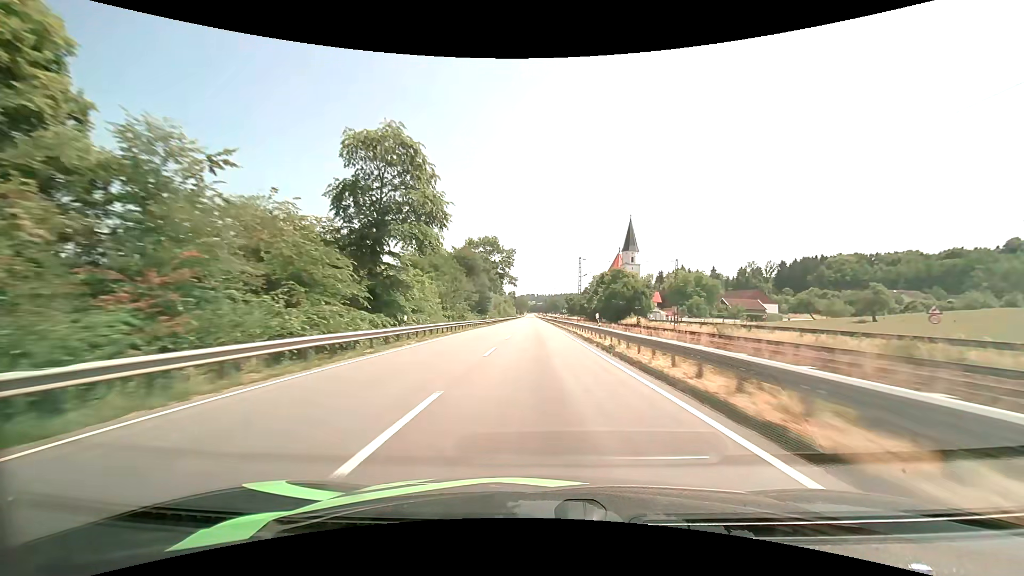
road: primary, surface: asphalt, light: Day
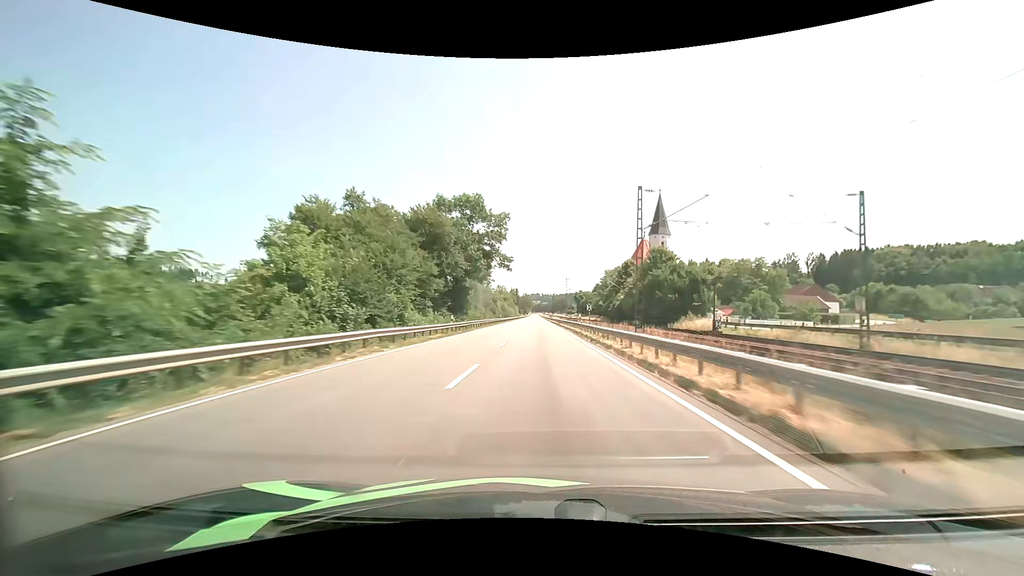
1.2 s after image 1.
(-0.1, +31.6) m; -1°
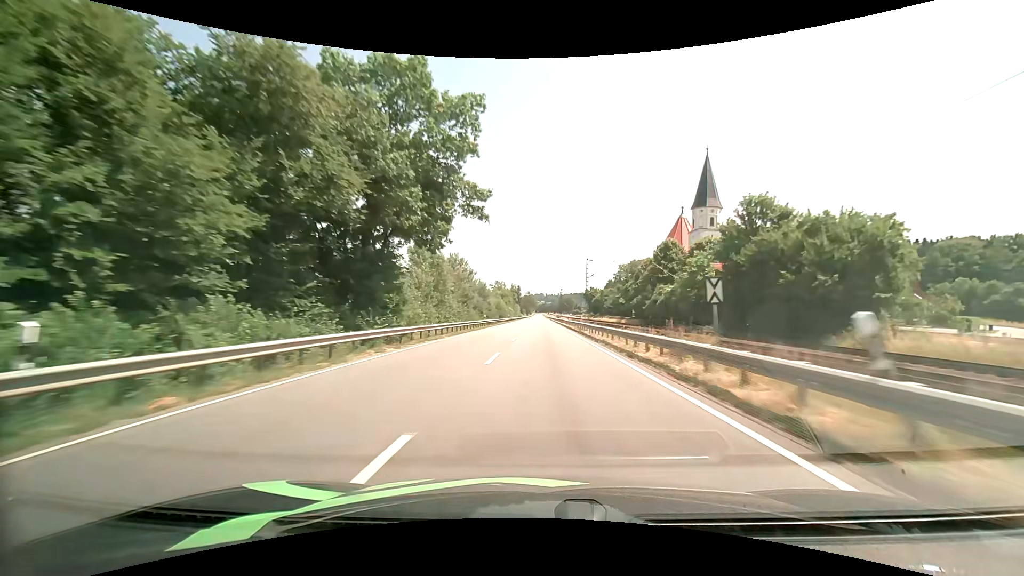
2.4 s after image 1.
(-0.1, +31.8) m; 0°
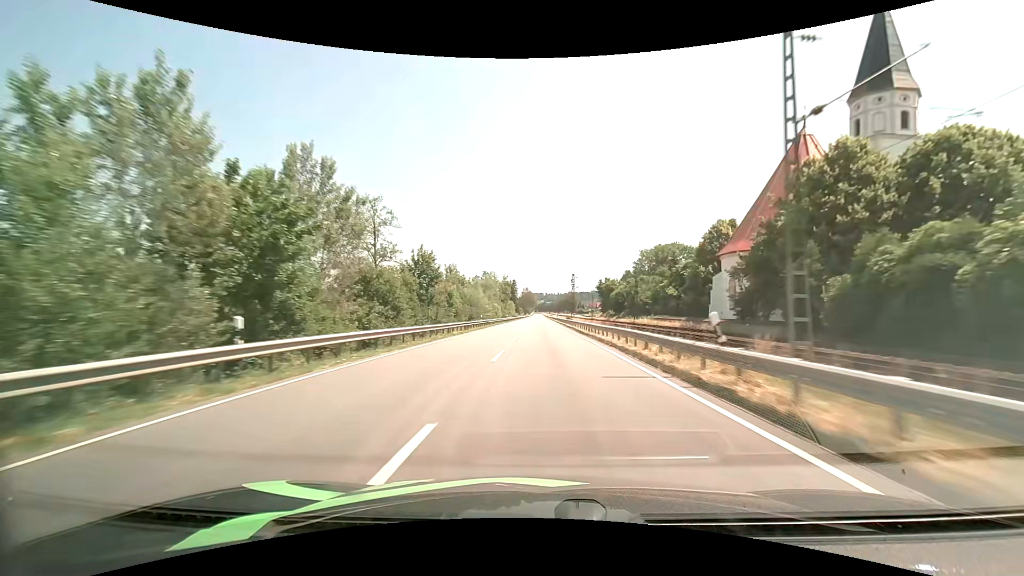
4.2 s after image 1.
(+0.1, +47.8) m; 0°
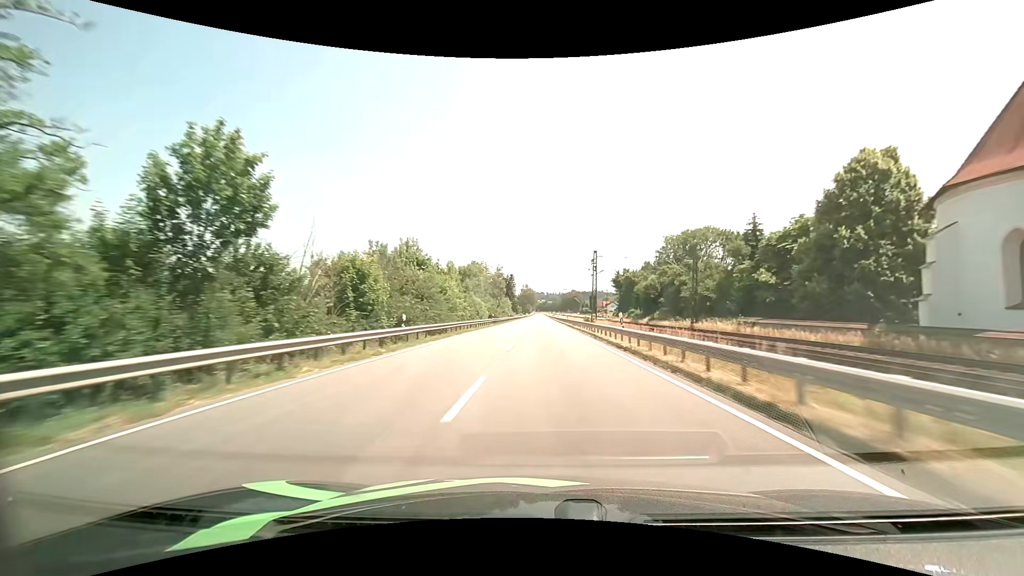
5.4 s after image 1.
(0.0, +31.9) m; 0°
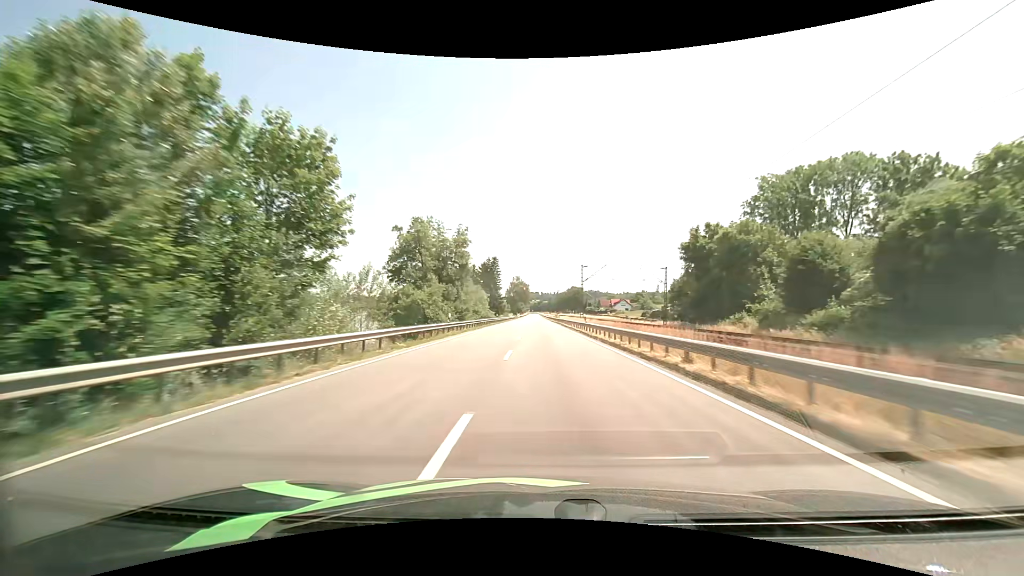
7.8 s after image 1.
(+0.2, +64.2) m; +1°
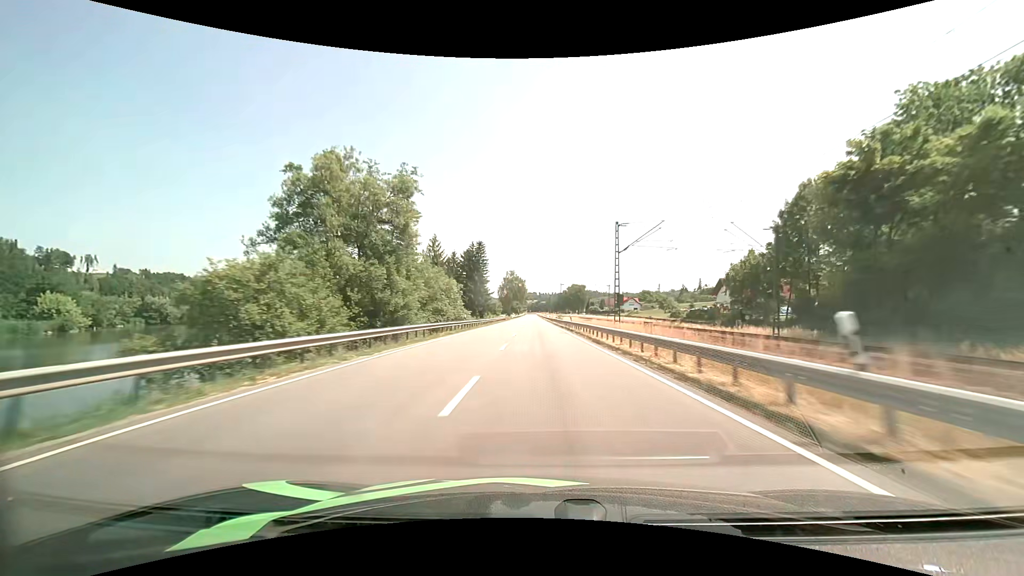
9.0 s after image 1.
(+0.1, +32.1) m; 0°
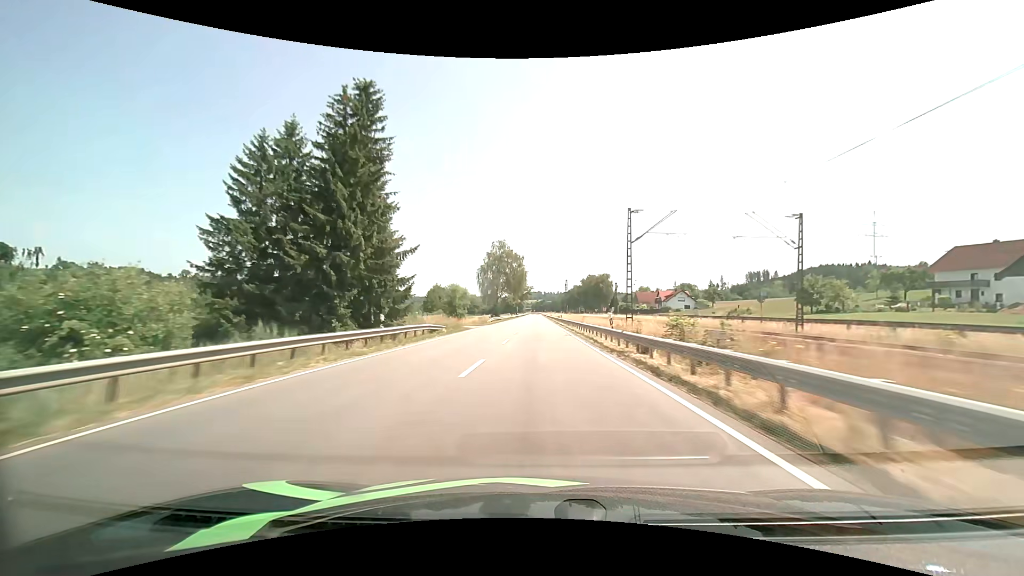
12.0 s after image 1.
(-0.5, +80.6) m; 0°
(0, +10) (0, +20) (0, +30) (0, +40) (0, +50) (0, +60) (0, +70) (0, +80) (0, +90) (0, +100) m
